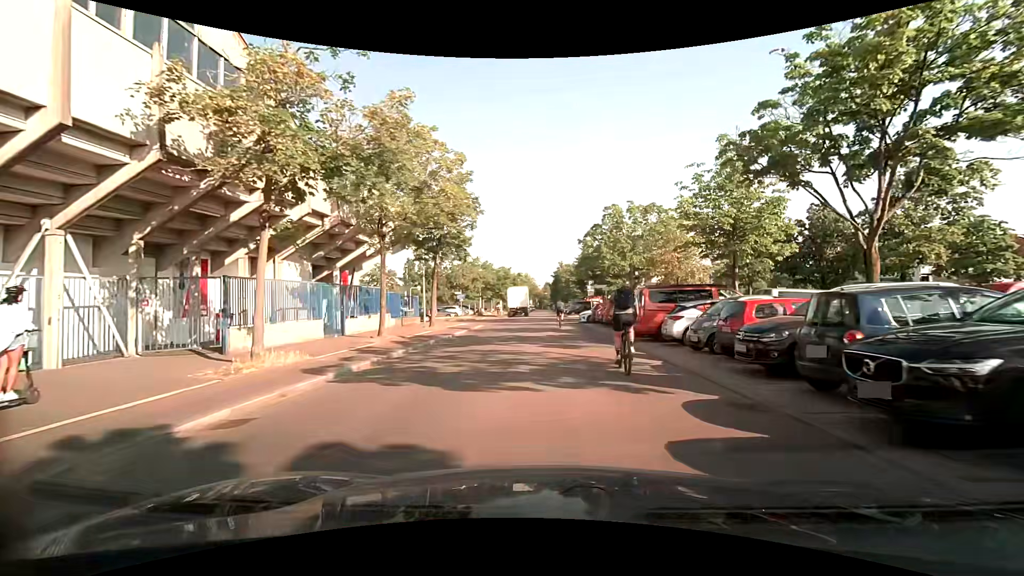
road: residential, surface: asphalt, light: Day
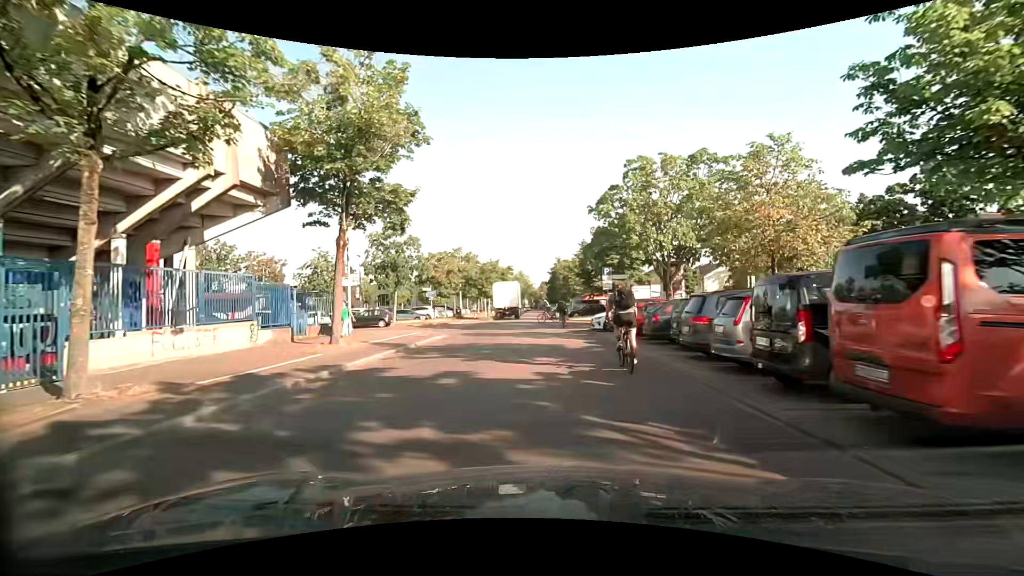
(0.0, +13.8) m; 0°
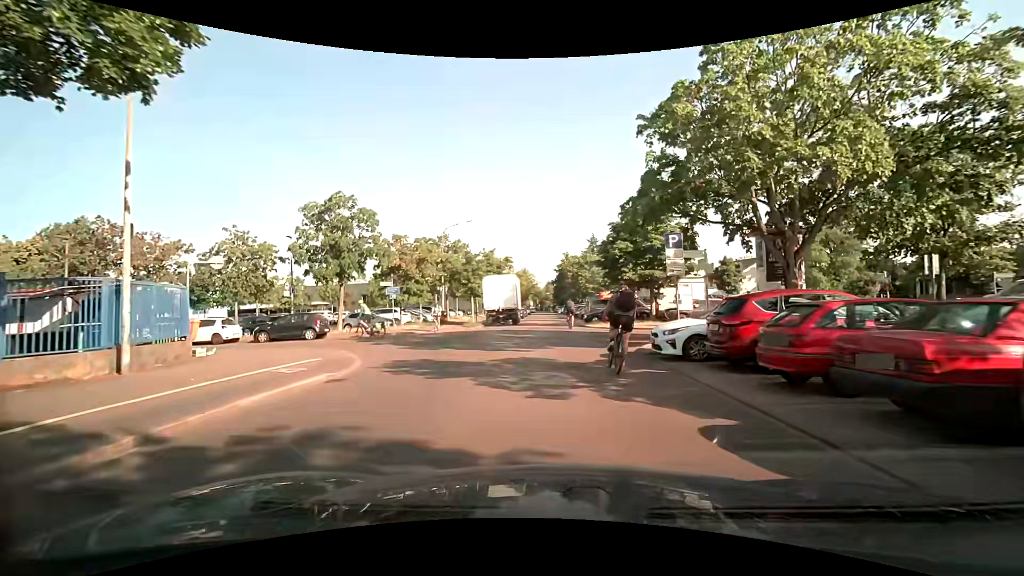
(-0.2, +13.4) m; -1°
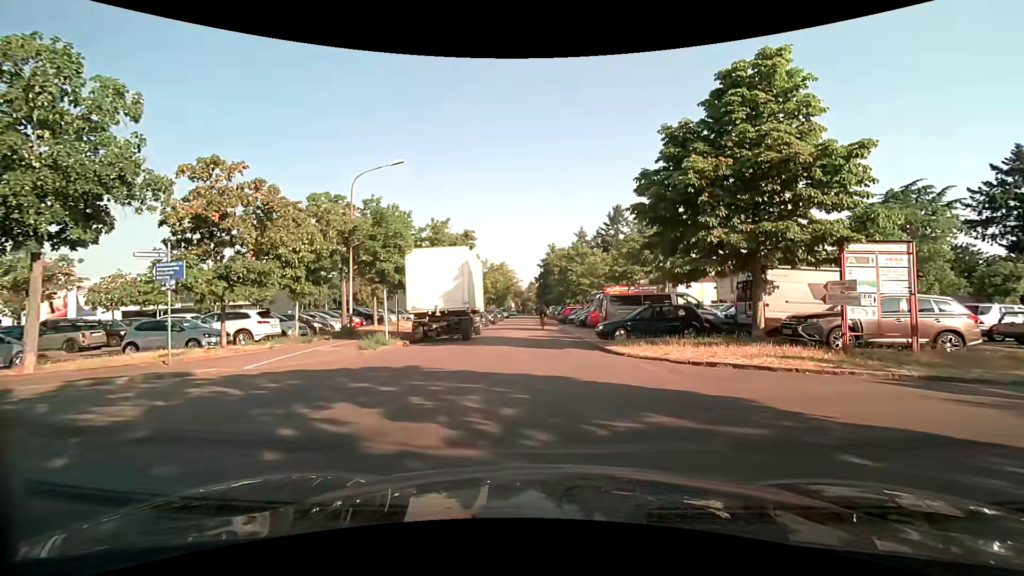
(0.0, +18.2) m; +1°
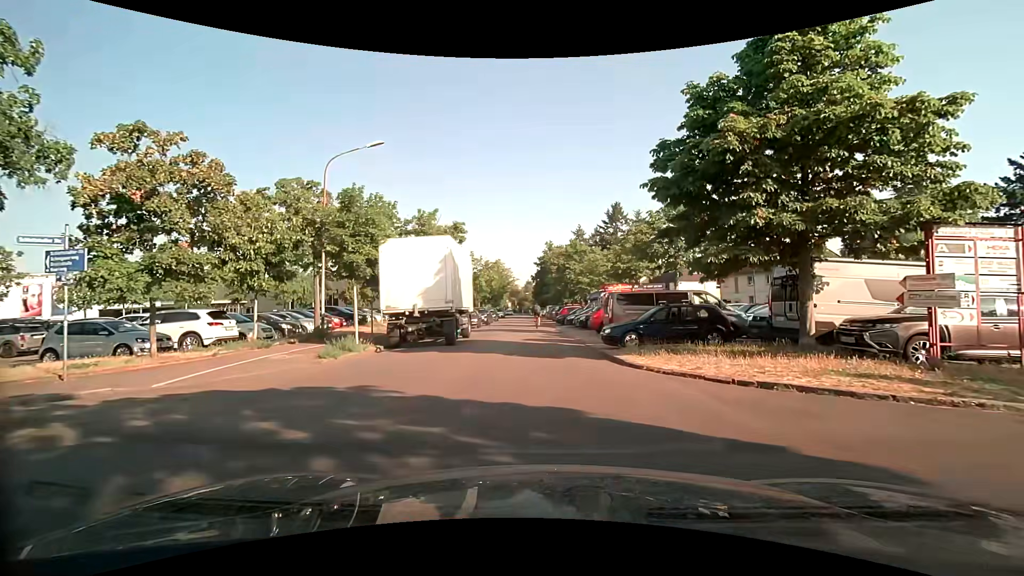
(0.0, +3.0) m; +1°
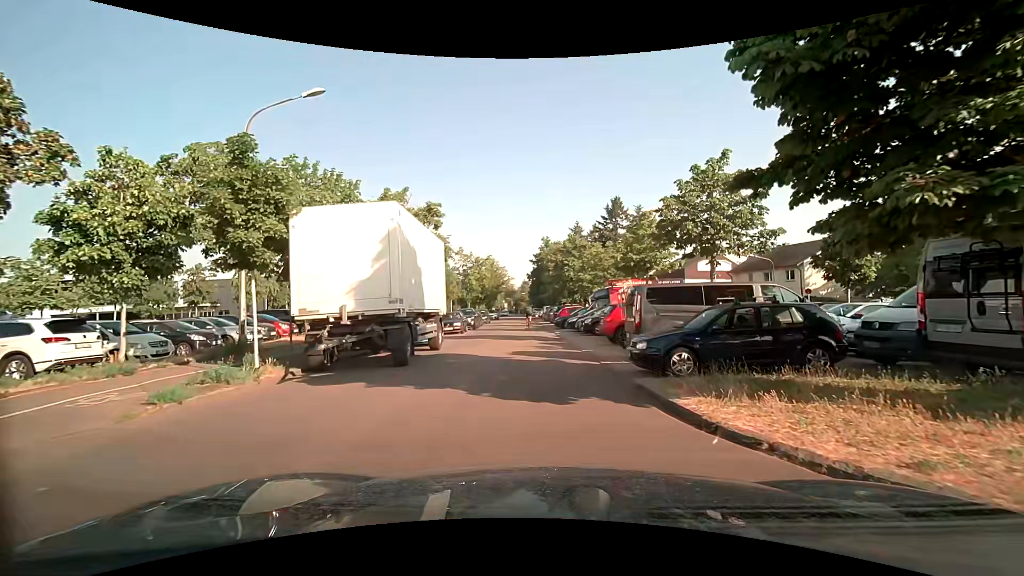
(0.0, +6.1) m; 0°
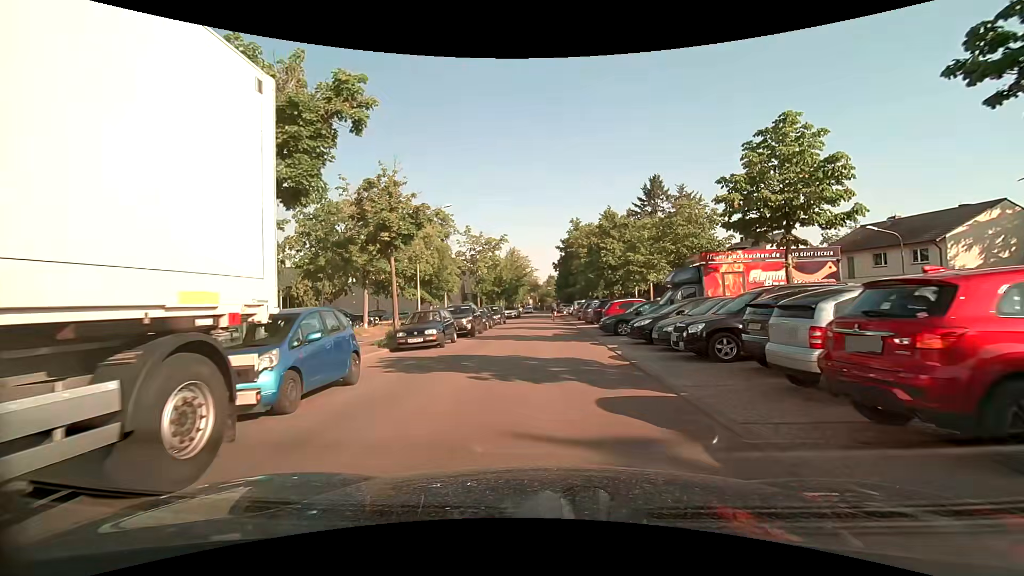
(-0.5, +14.0) m; -2°
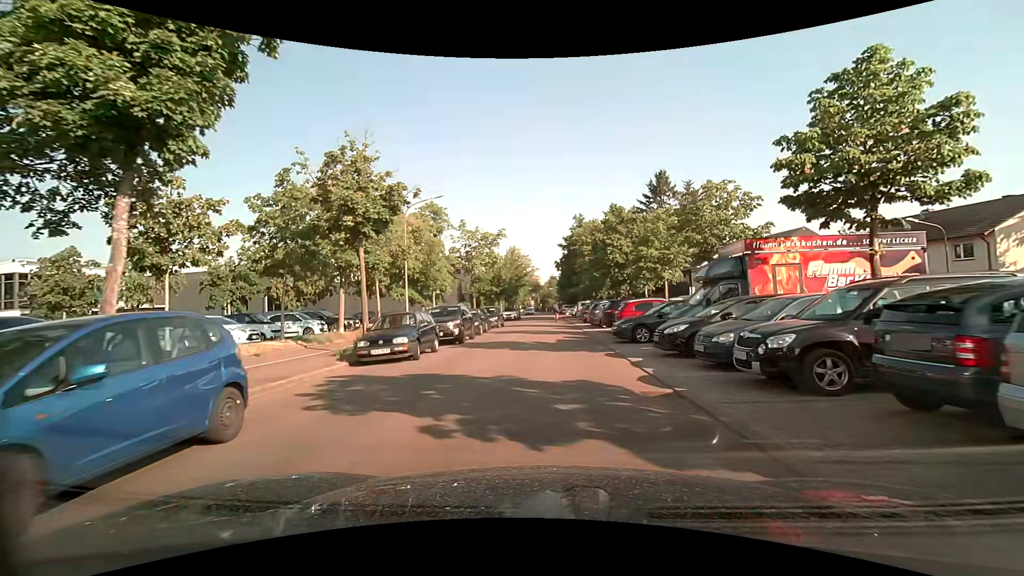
(0.0, +3.9) m; 0°
